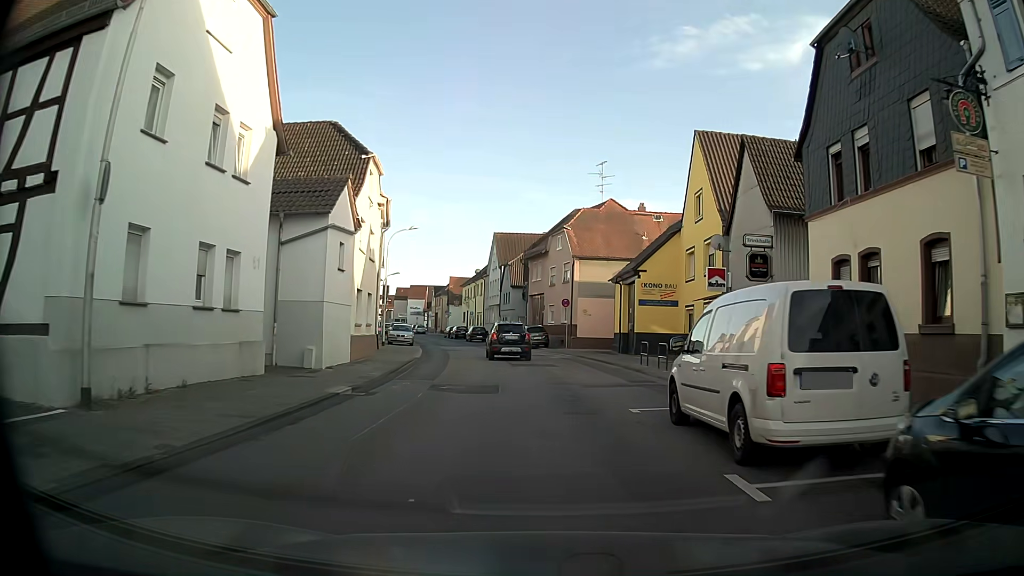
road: tertiary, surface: asphalt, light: Day
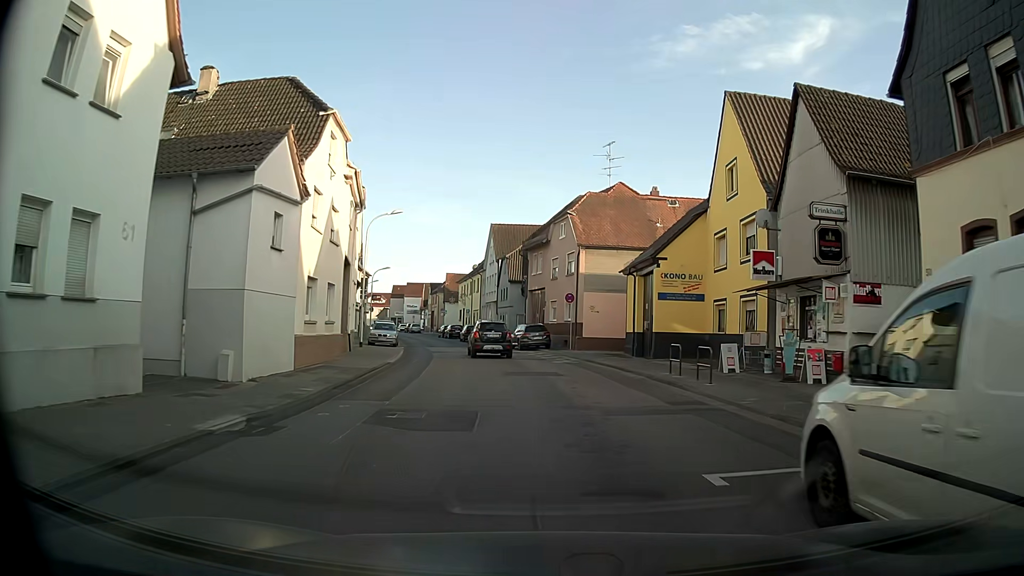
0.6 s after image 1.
(0.0, +5.4) m; 0°
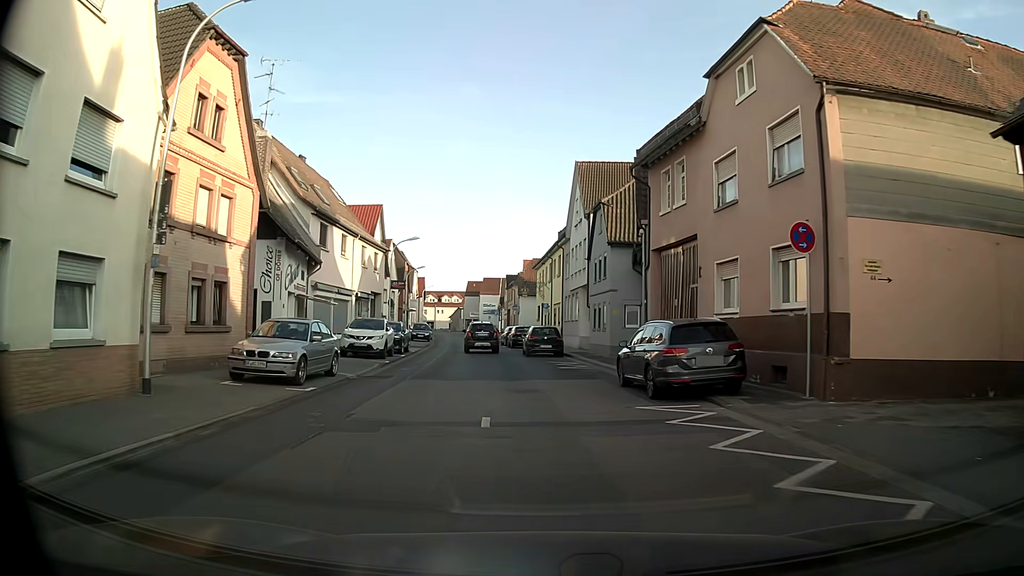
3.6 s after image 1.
(-1.2, +26.3) m; -8°
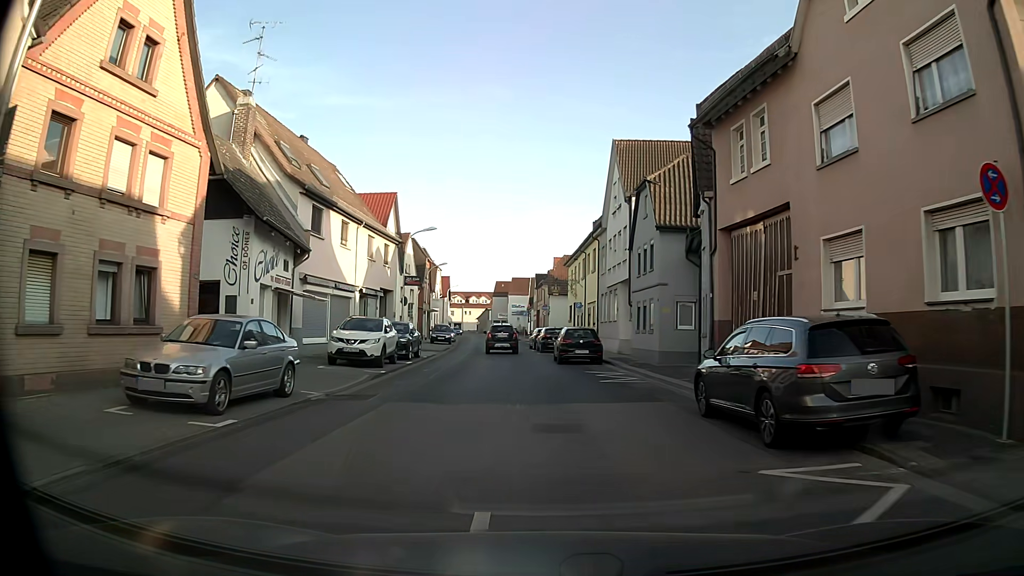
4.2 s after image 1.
(-0.1, +5.2) m; -2°
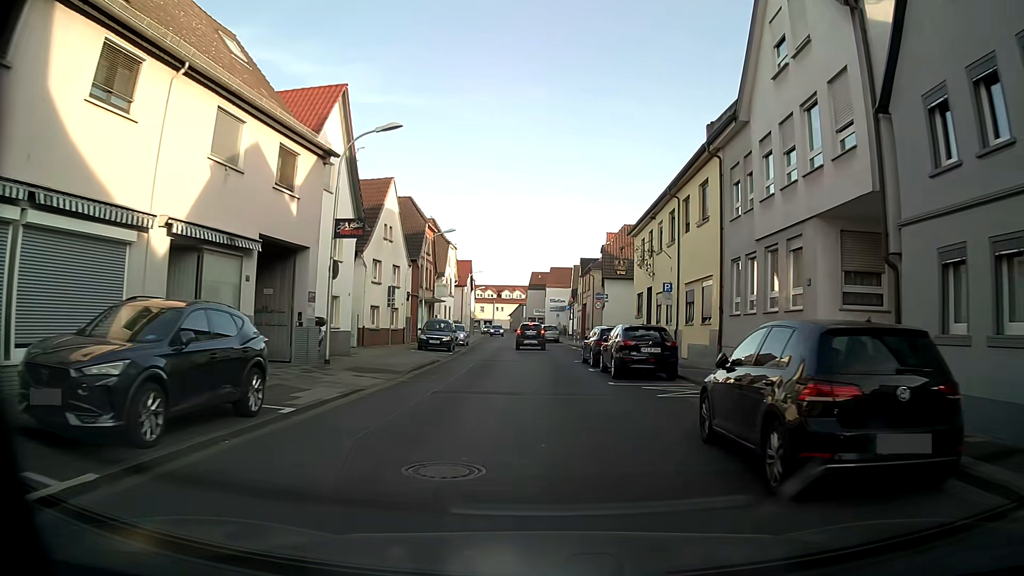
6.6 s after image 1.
(-1.1, +21.0) m; -4°
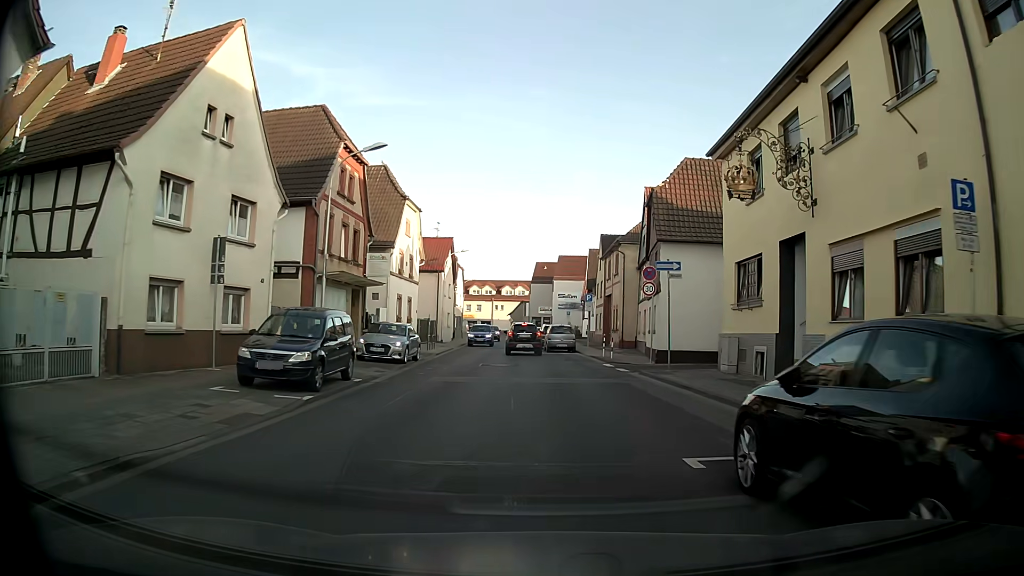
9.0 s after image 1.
(0.0, +20.9) m; 0°
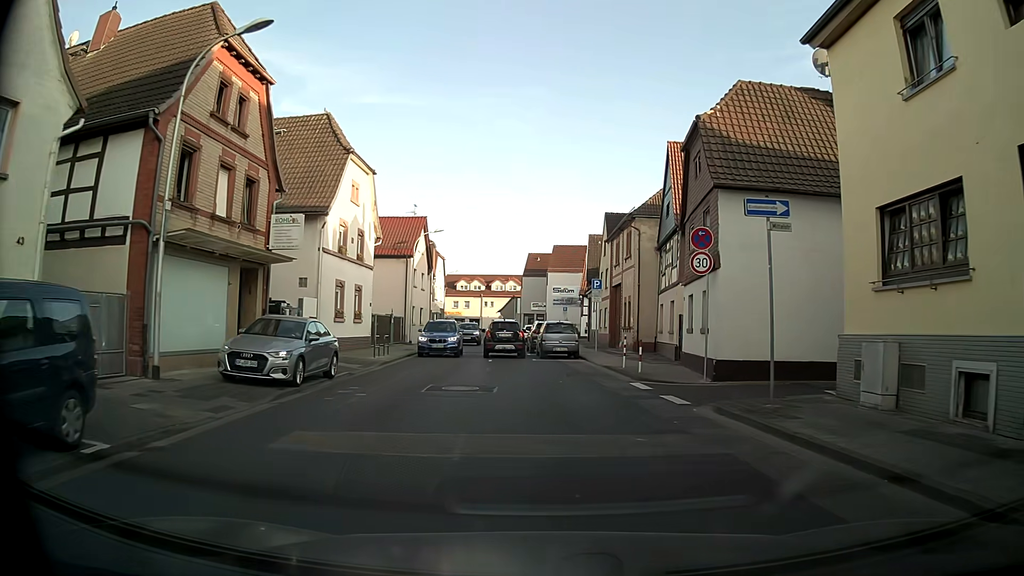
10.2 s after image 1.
(+0.2, +10.1) m; +1°
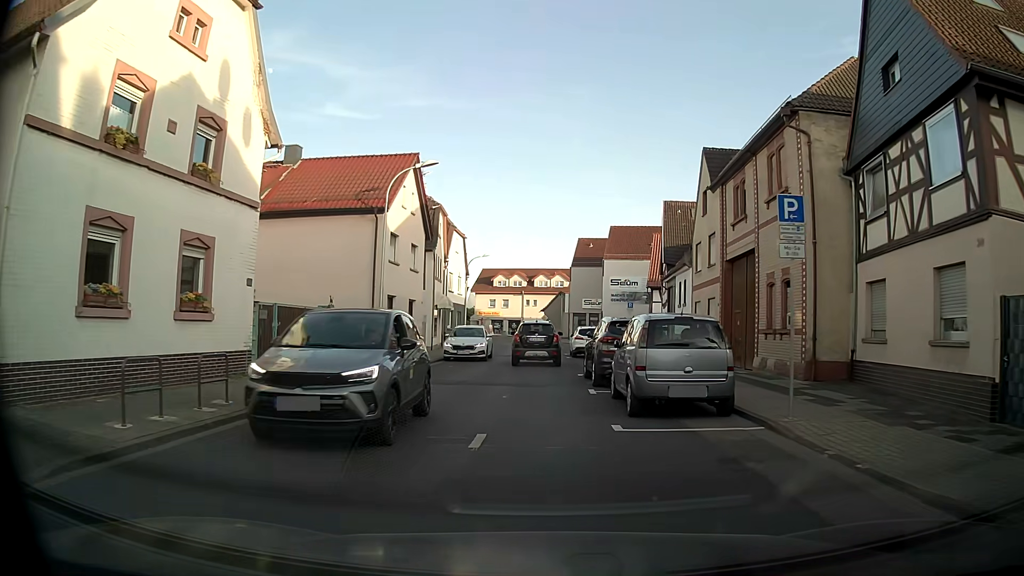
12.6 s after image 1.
(-0.7, +18.2) m; -5°
(0, +10) (0, +20) (0, +30) (0, +40) (+1, +50) (+1, +60) (-1, +70) (-3, +80) (-7, +89) (-10, +98) m
